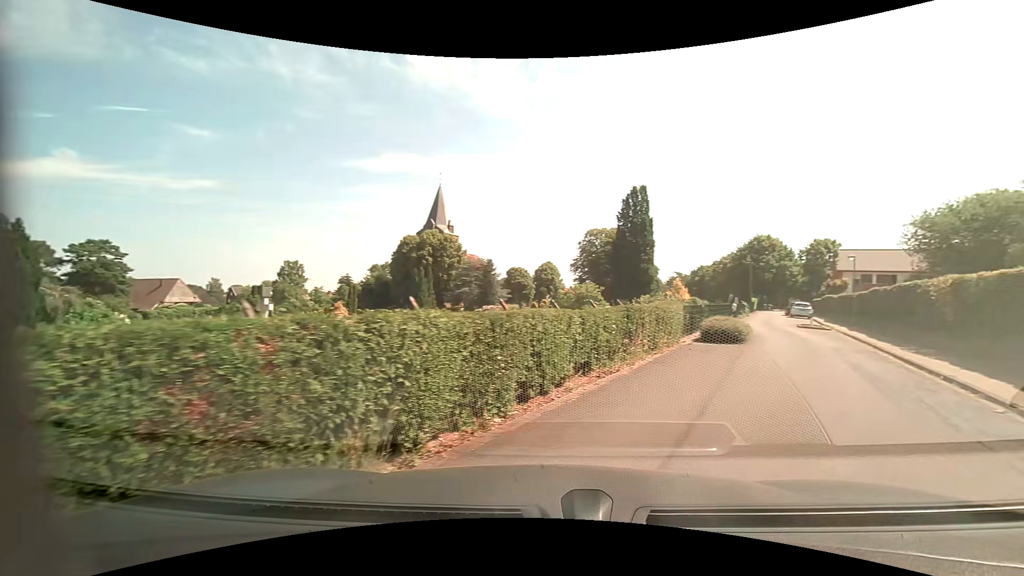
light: Day
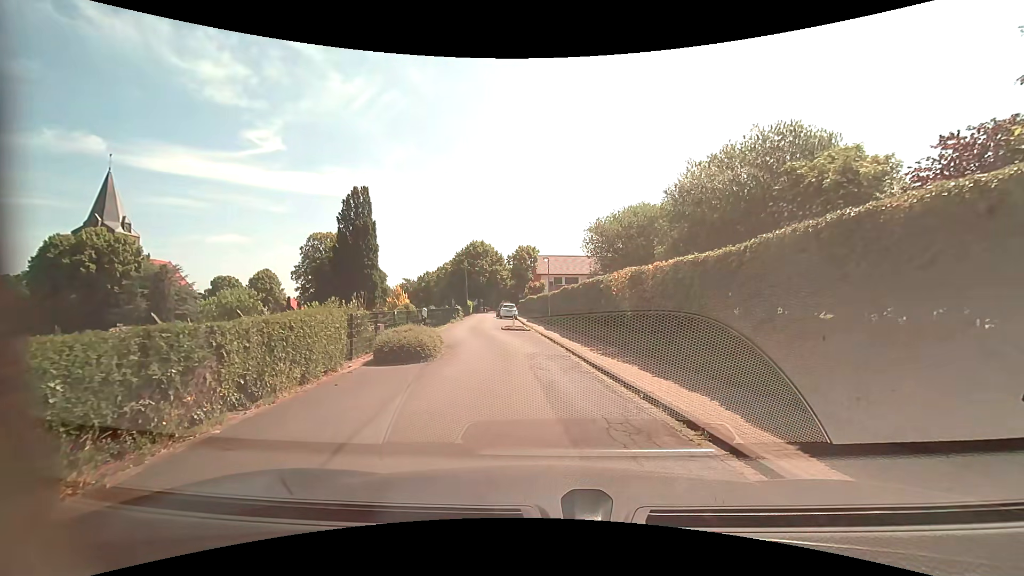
(+2.0, +4.9) m; +33°
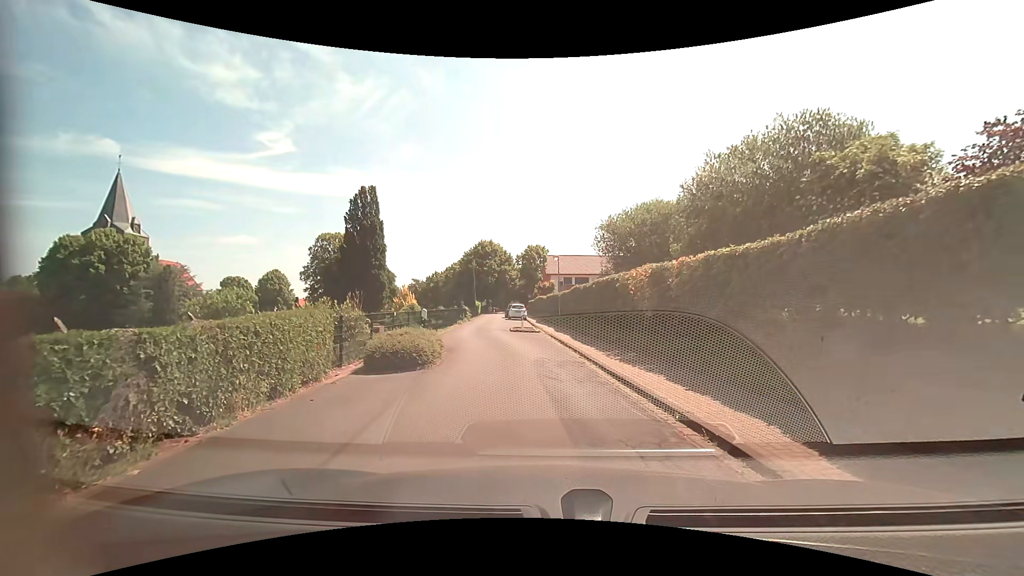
(0.0, +1.3) m; -1°
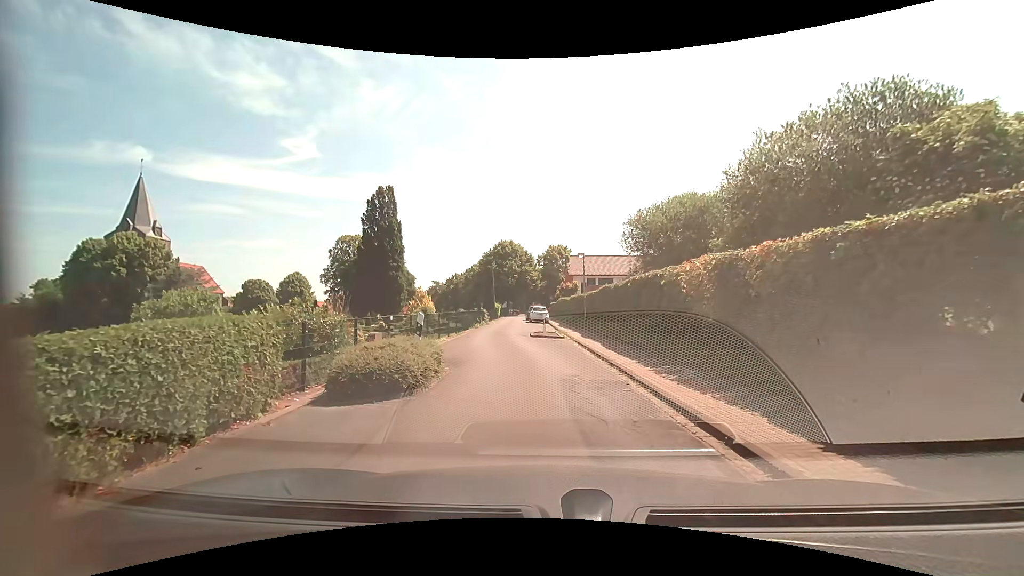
(-0.1, +2.9) m; -3°
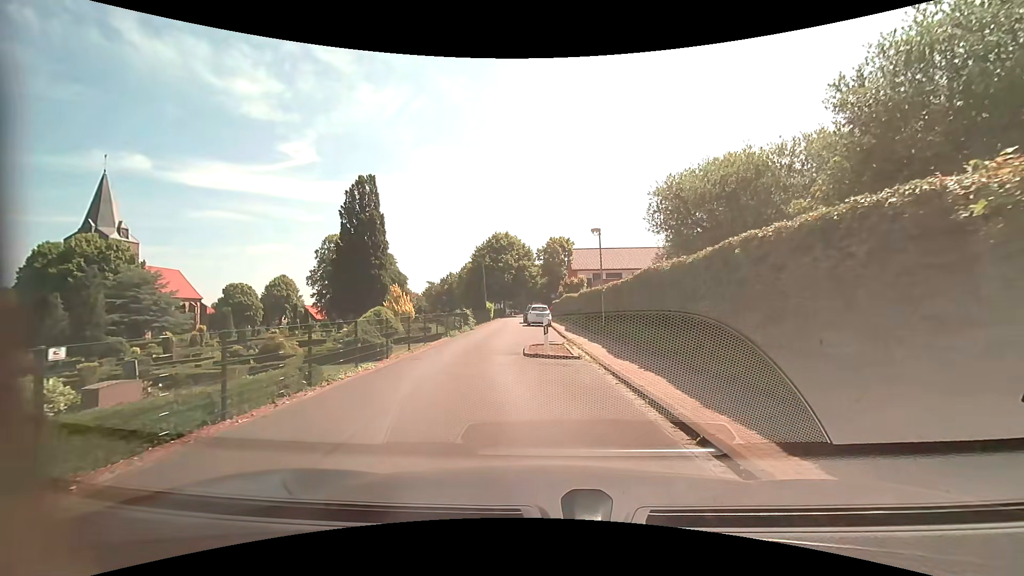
(-0.1, +9.4) m; -1°
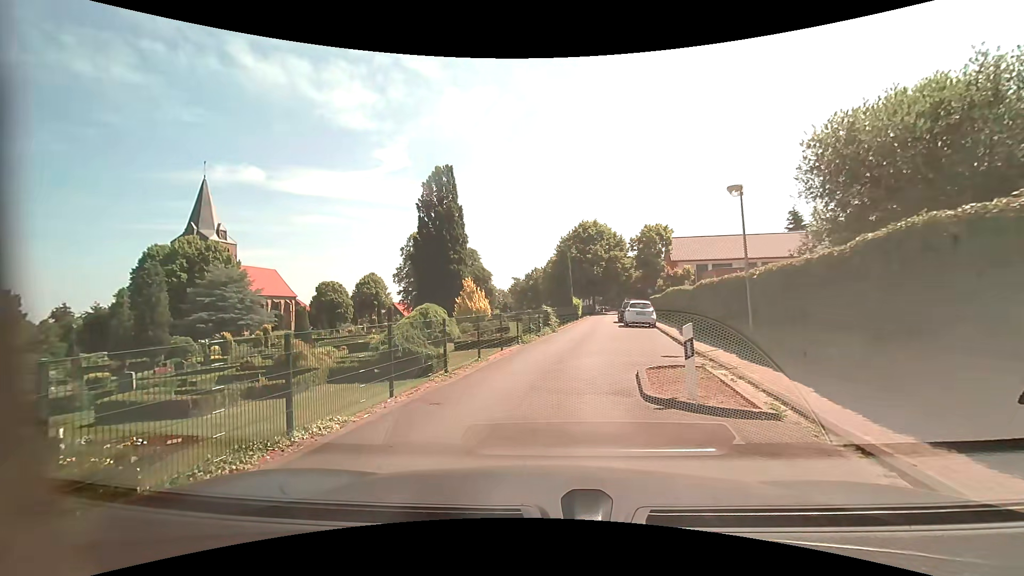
(-0.2, +6.5) m; -10°
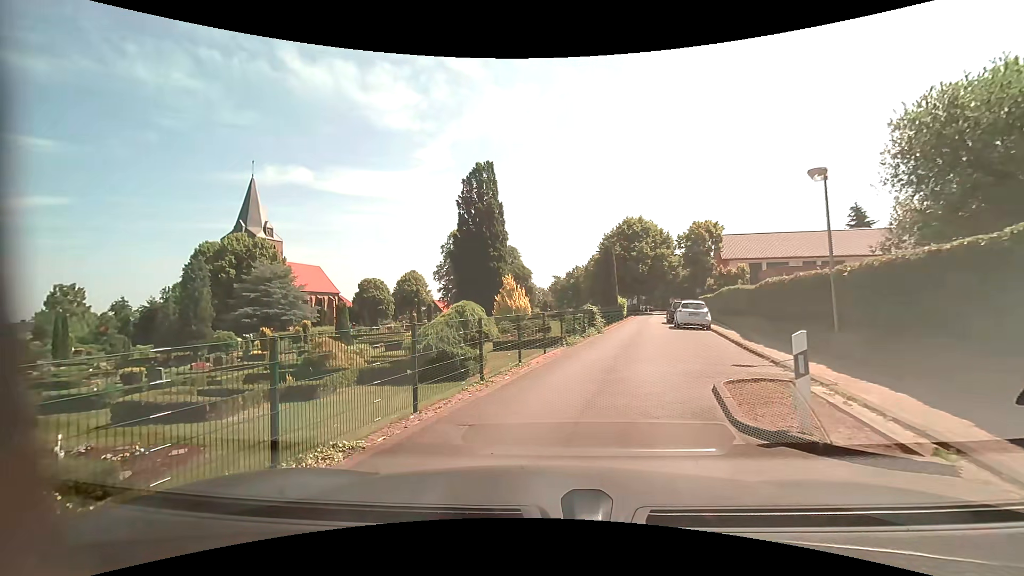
(0.0, +1.4) m; -5°
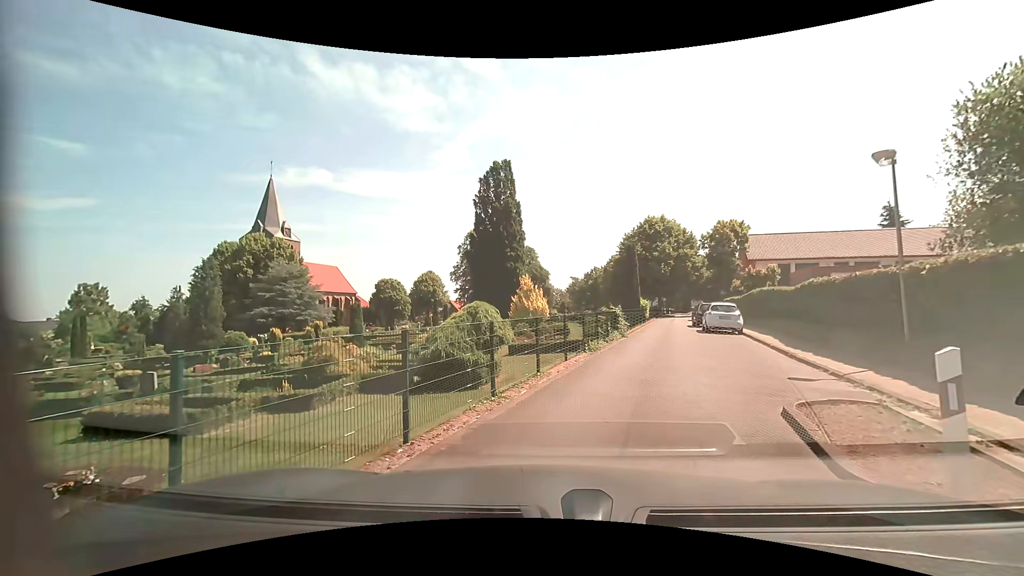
(0.0, +1.5) m; -1°
